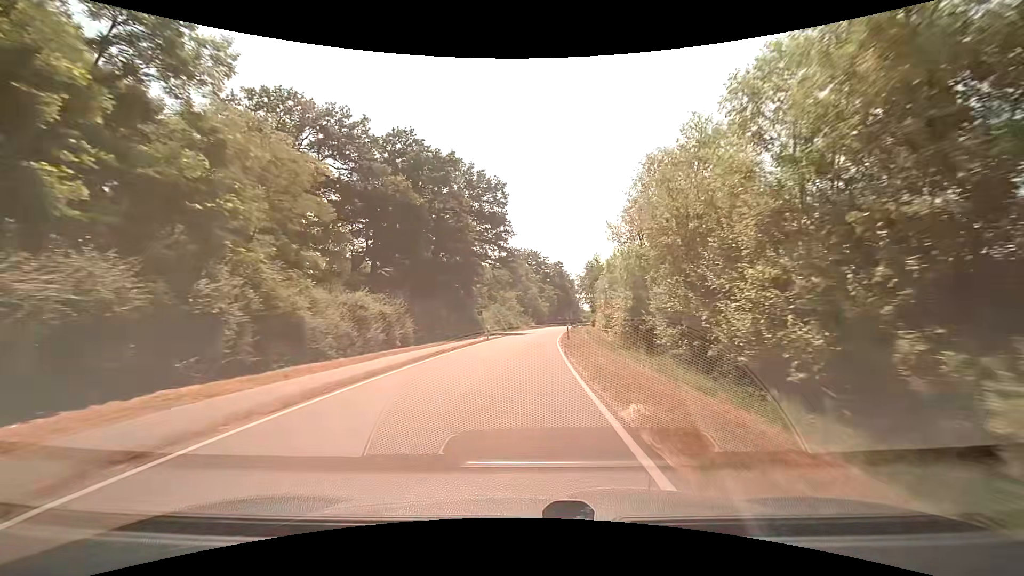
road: tertiary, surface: asphalt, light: Day
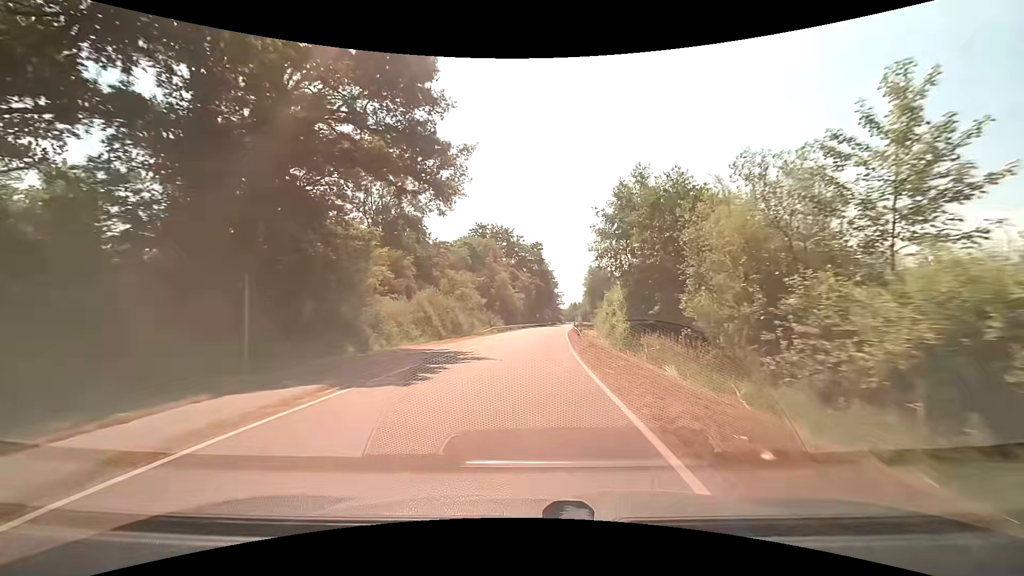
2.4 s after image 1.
(+0.9, +40.6) m; +3°
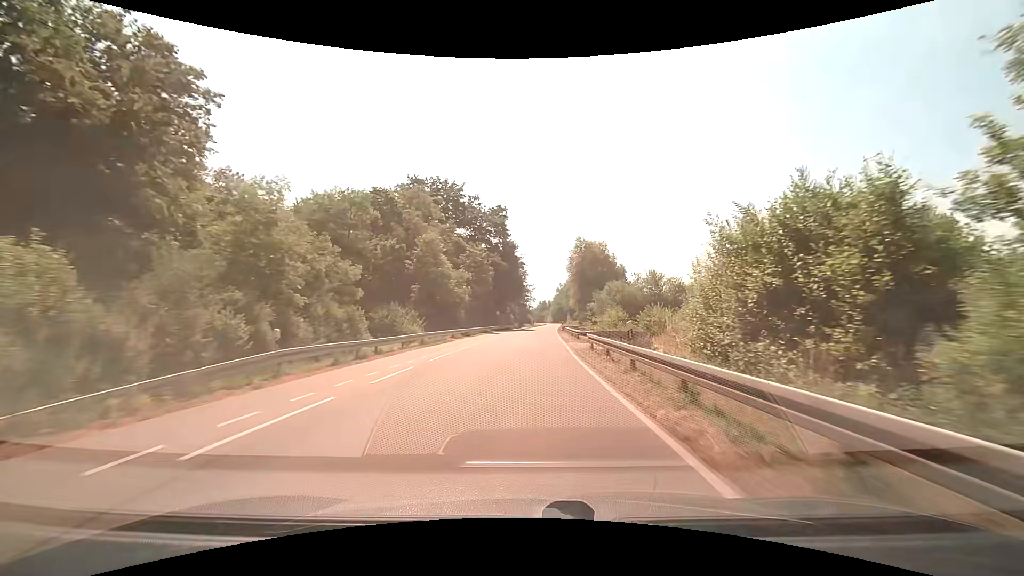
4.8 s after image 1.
(+1.7, +41.9) m; +4°
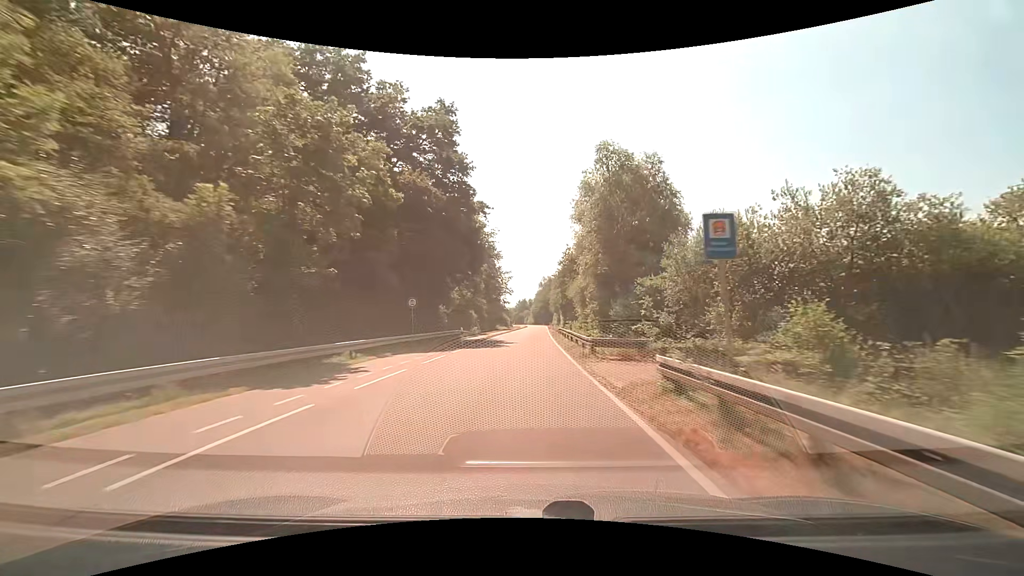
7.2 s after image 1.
(+1.0, +42.6) m; +2°
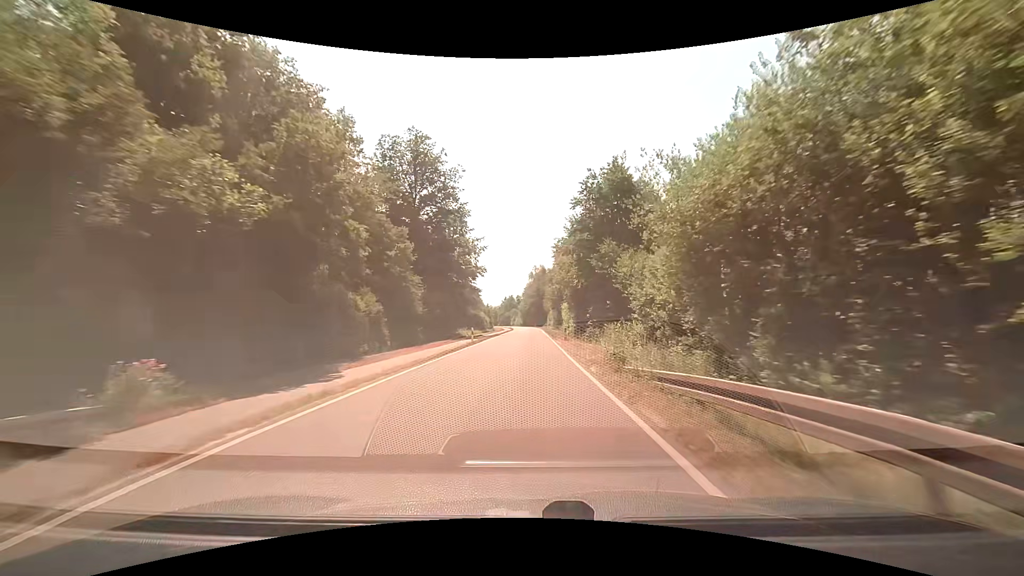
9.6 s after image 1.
(+0.4, +43.6) m; +1°
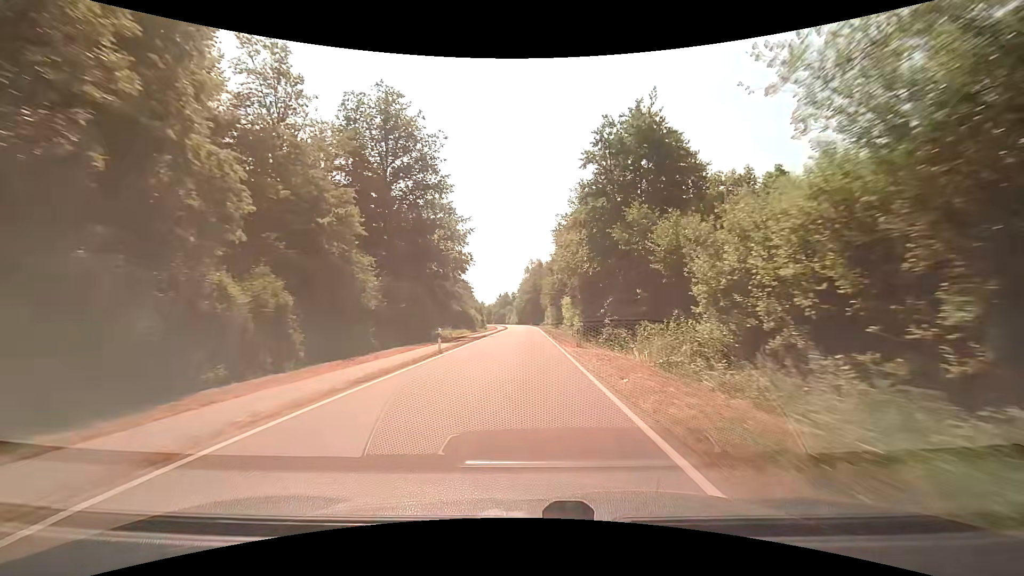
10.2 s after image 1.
(+0.1, +11.1) m; +1°
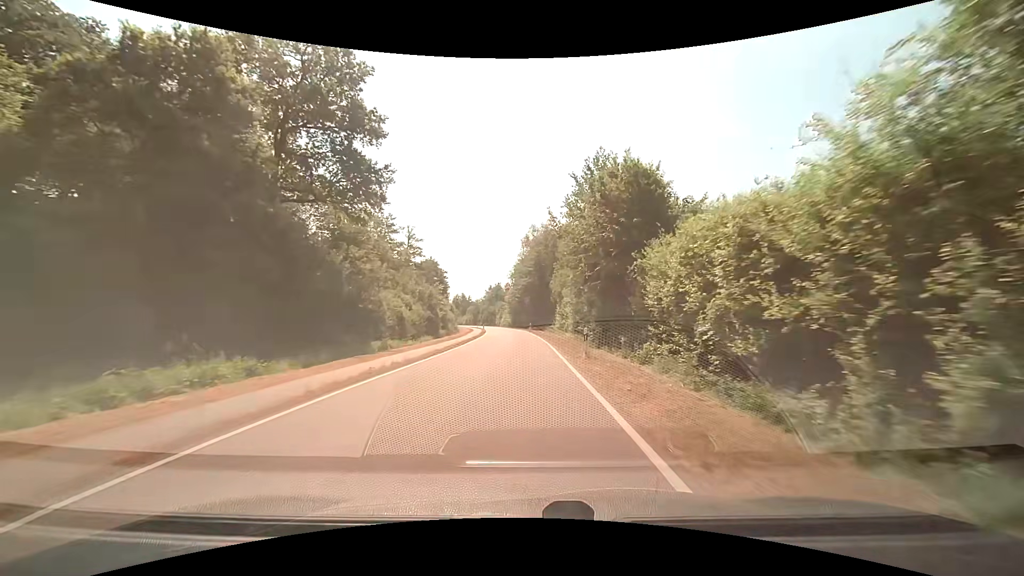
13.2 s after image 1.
(+0.6, +55.8) m; 0°
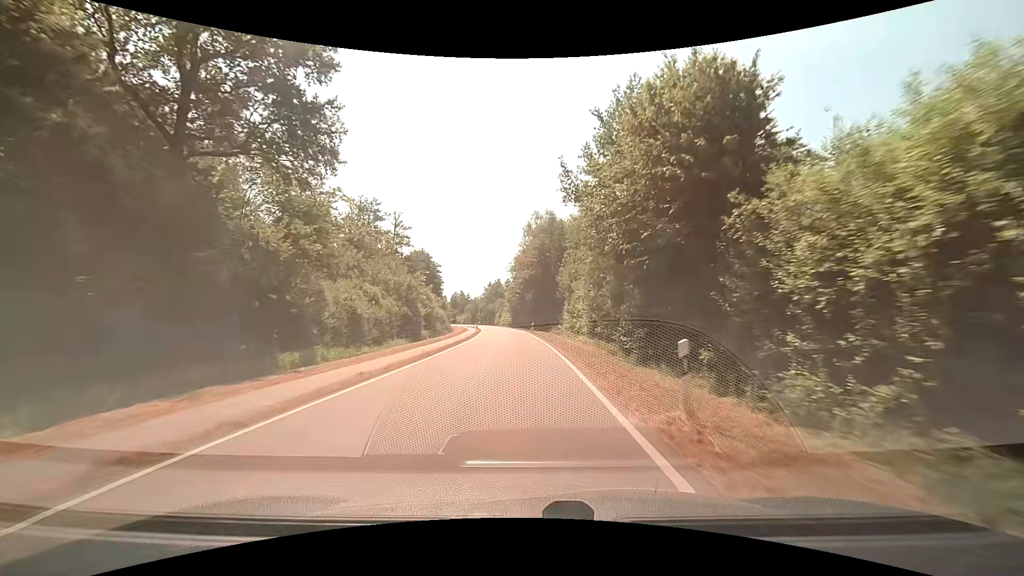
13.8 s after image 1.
(+0.1, +11.1) m; +1°
(0, +10) (0, +20) (0, +30) (-1, +40) (-1, +50) (-2, +60) (-3, +70) (-4, +80) (-5, +90) (-7, +100) m
